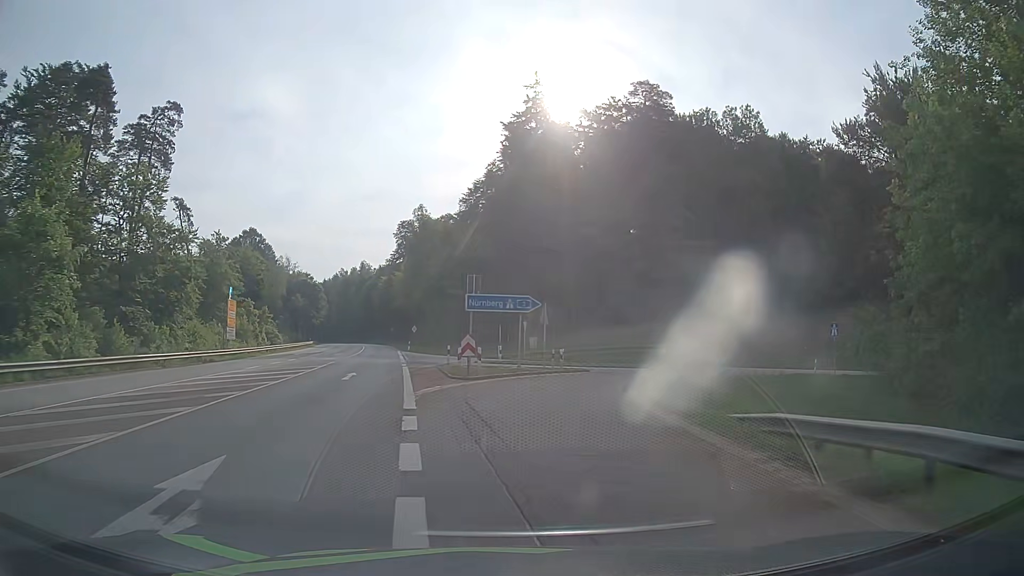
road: secondary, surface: asphalt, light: Day
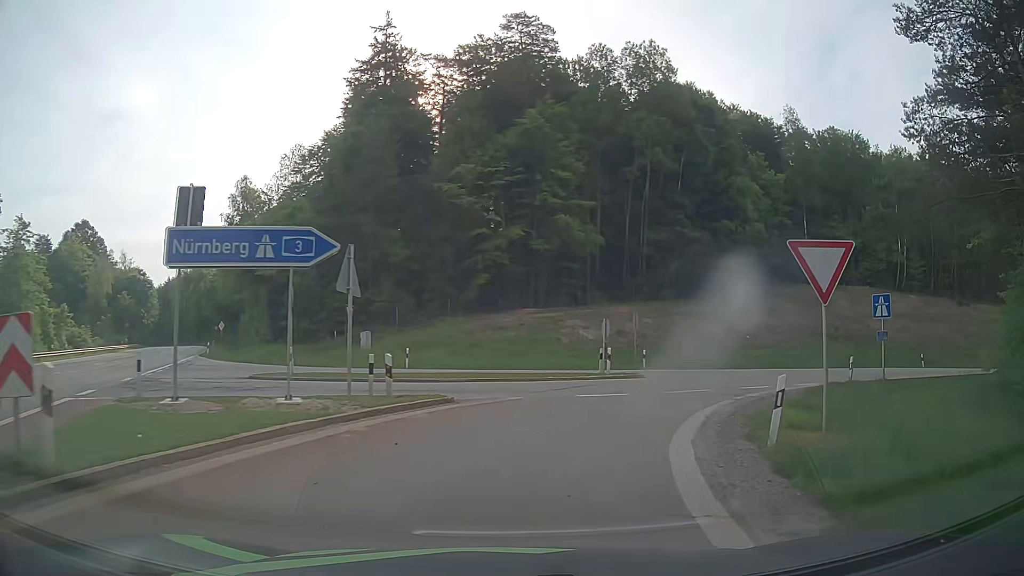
(+1.6, +18.3) m; +11°
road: motorway_link
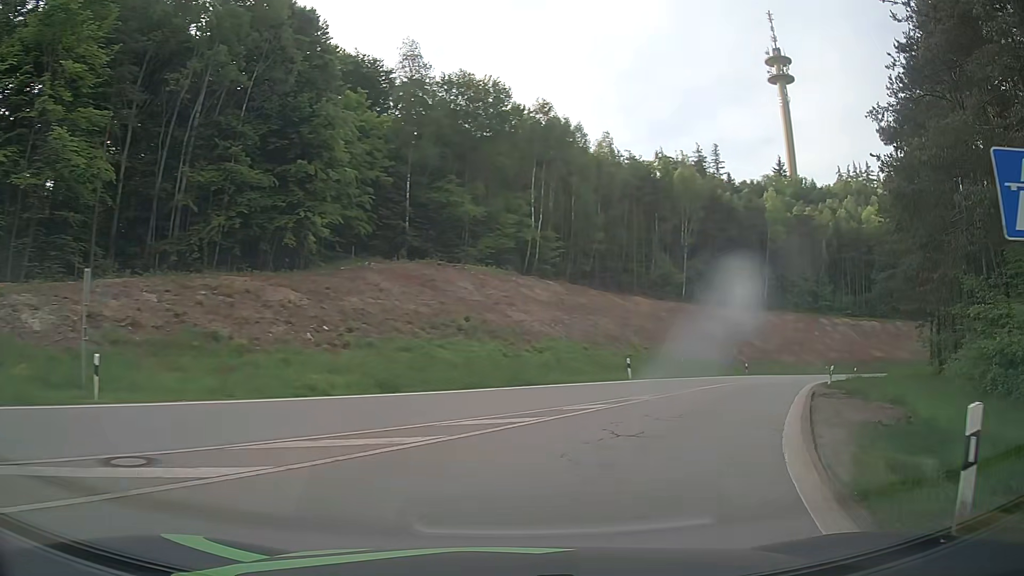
(+6.0, +20.1) m; +37°
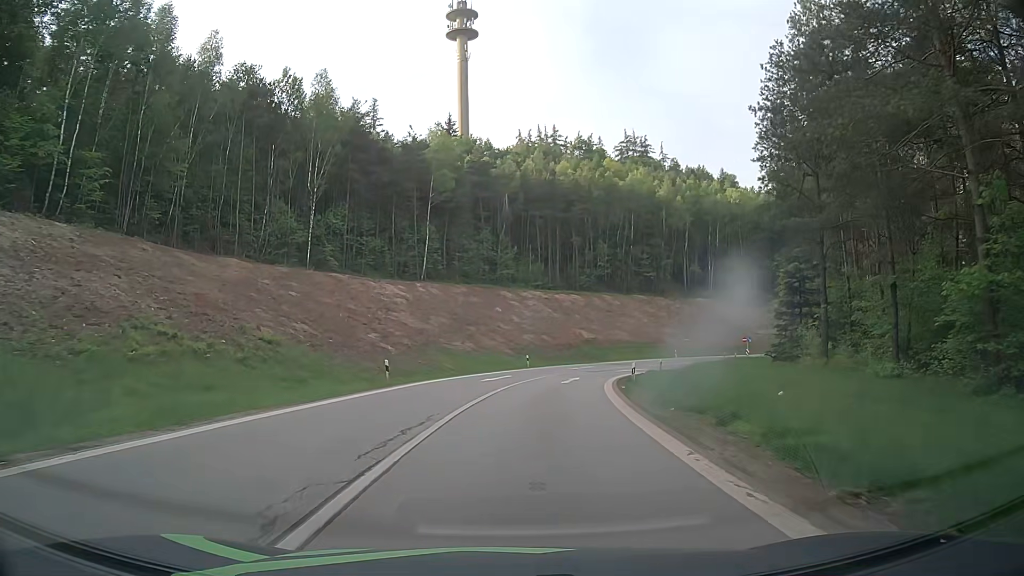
(+11.1, +28.6) m; +31°
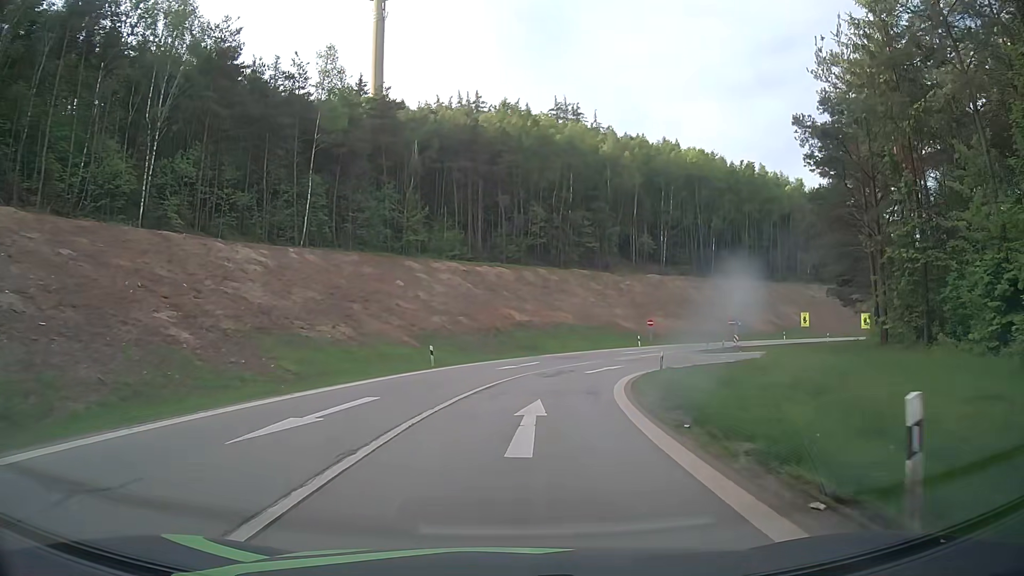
(+1.1, +22.0) m; +6°
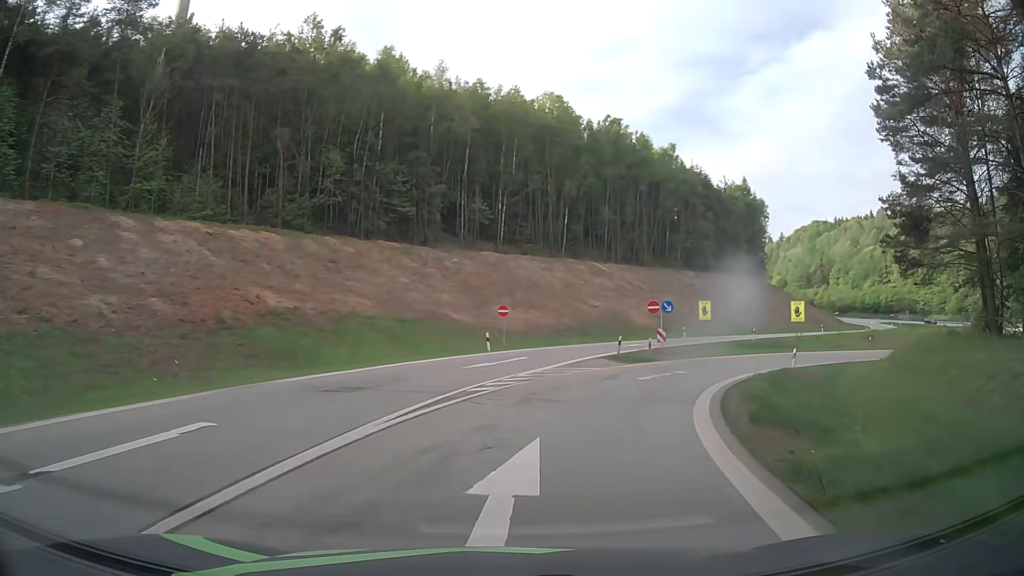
(+3.1, +28.1) m; +15°
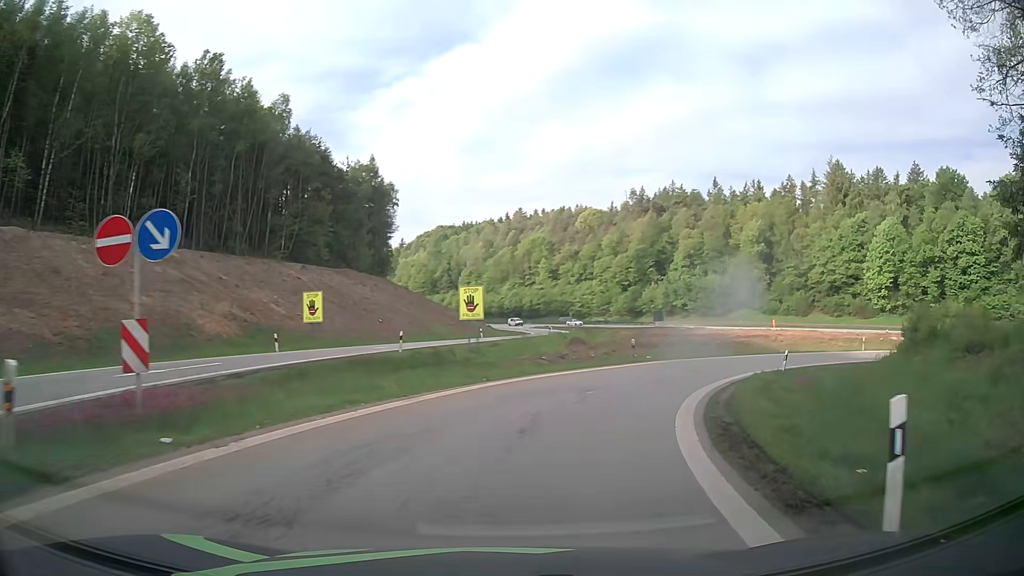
(+7.5, +26.2) m; +34°
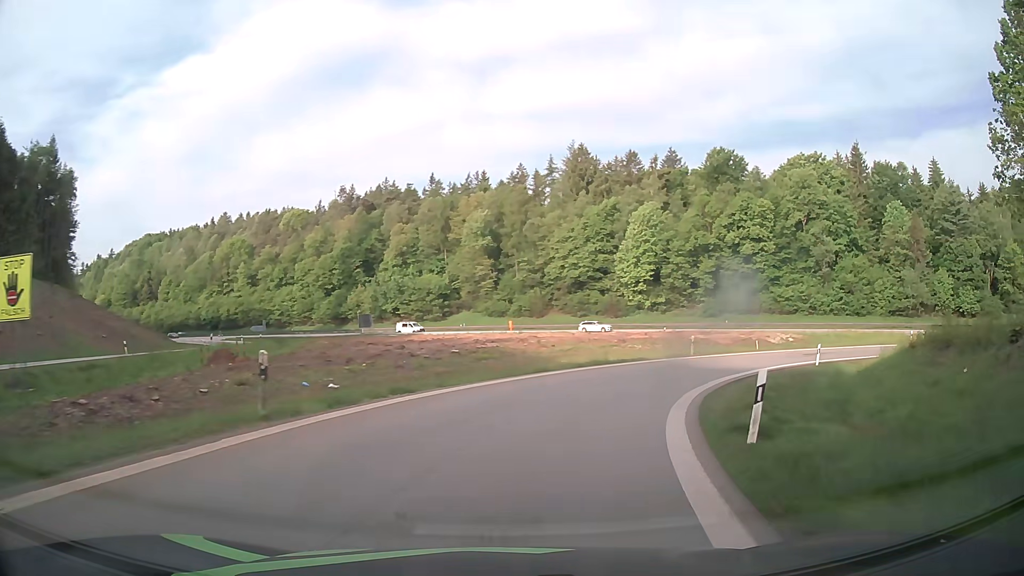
(+4.2, +20.3) m; +24°
(+1, +10) (+4, +19) (+9, +28) (+16, +35) (+24, +41) (+33, +45) (+43, +48) (+53, +48) (+63, +47) (+72, +44) m
